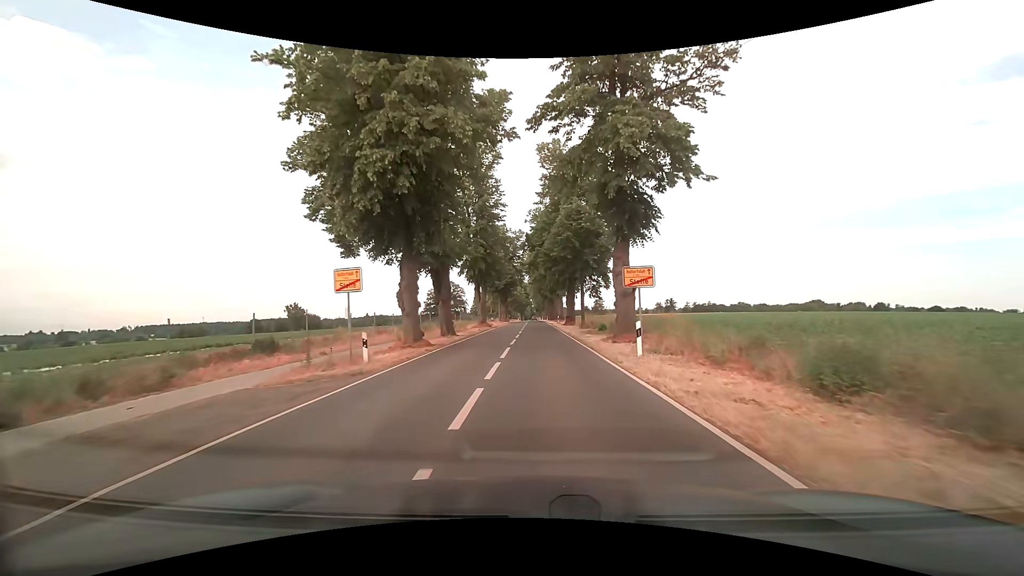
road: tertiary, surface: asphalt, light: Day
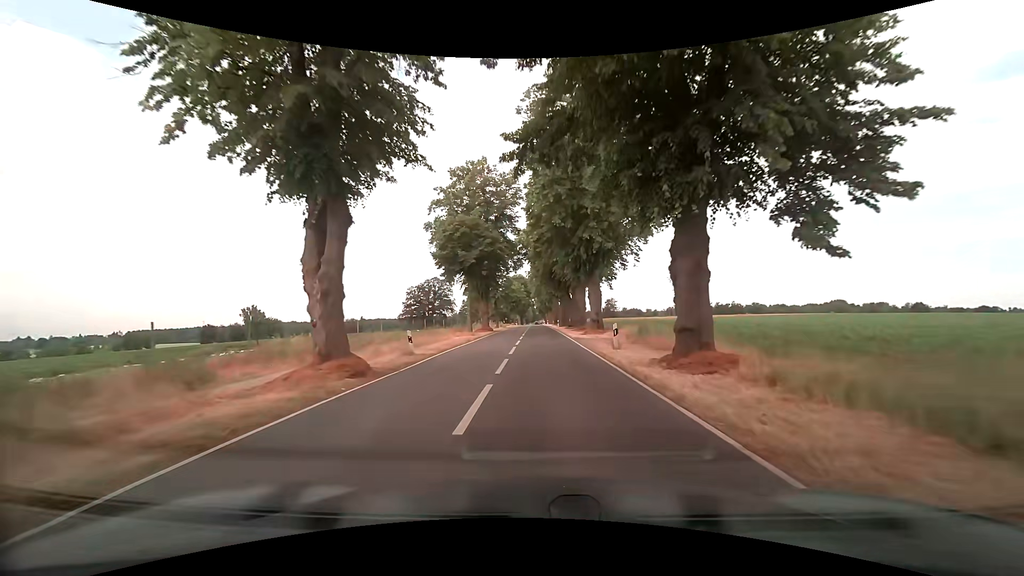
(-0.1, +39.2) m; -1°
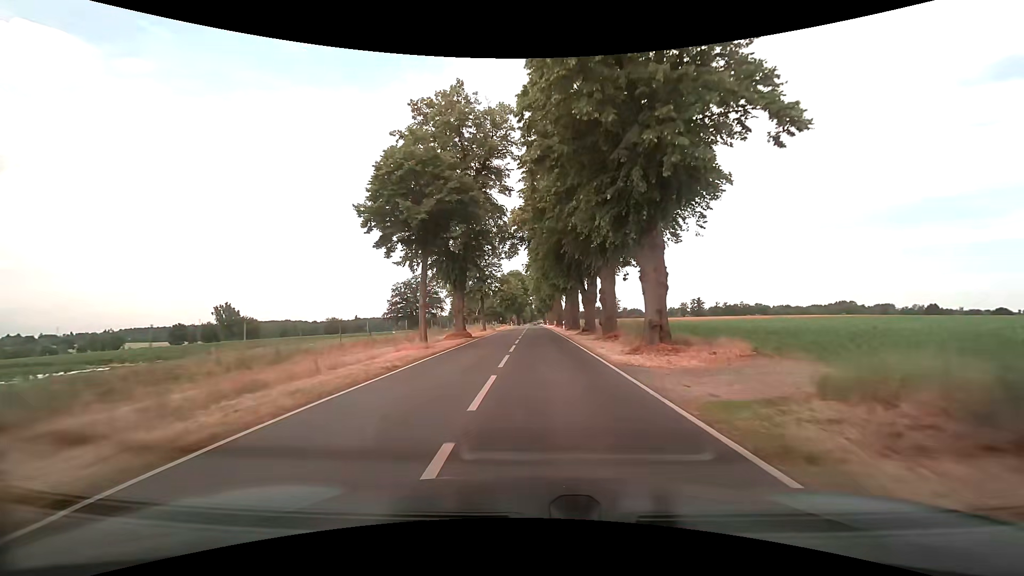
(+0.1, +16.5) m; 0°
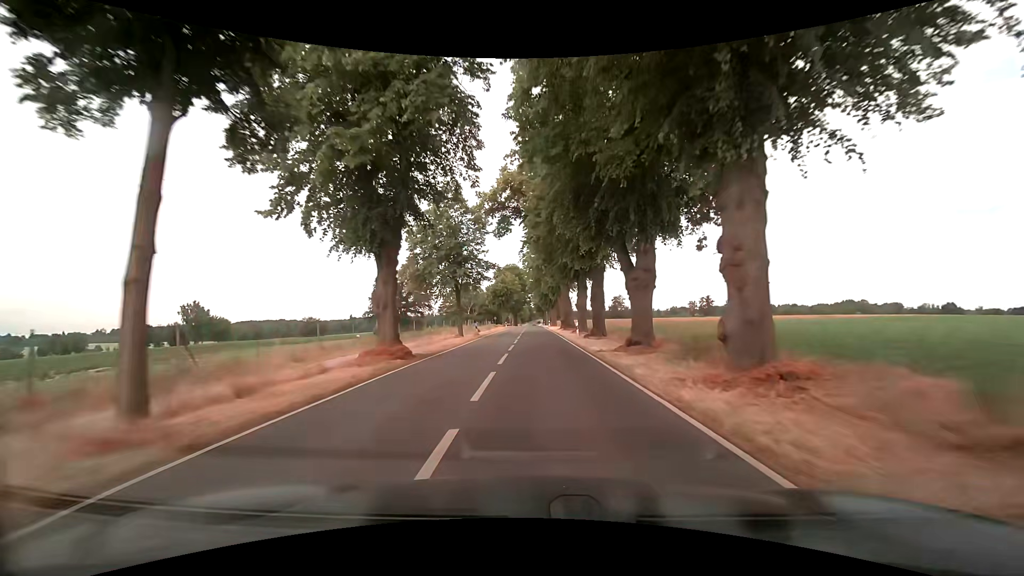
(+0.2, +17.4) m; +1°
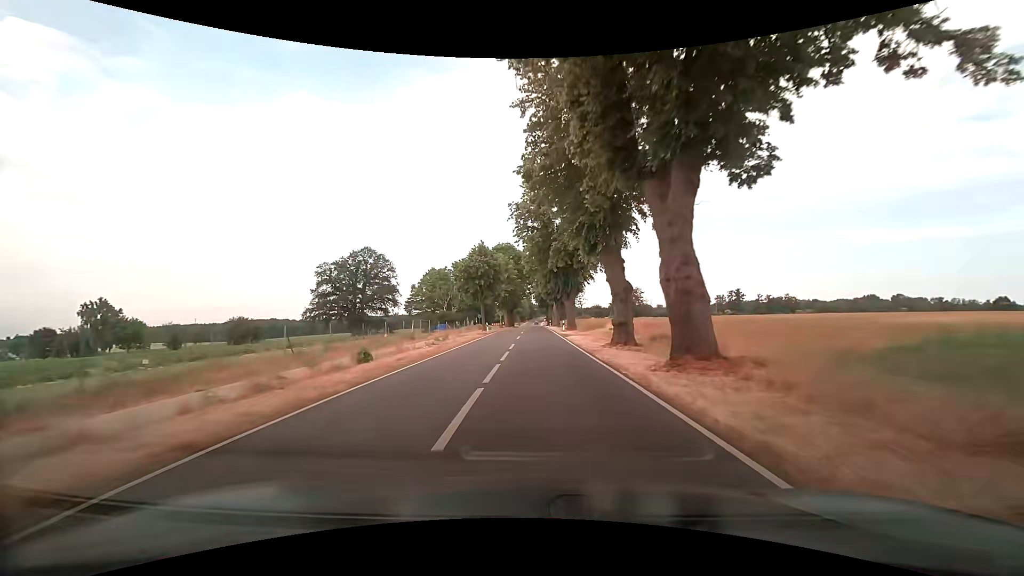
(0.0, +38.9) m; 0°
(0, +10) (0, +20) (0, +30) (0, +40) (0, +50) (0, +60) (0, +70) (0, +80) (0, +90) (0, +100) m
